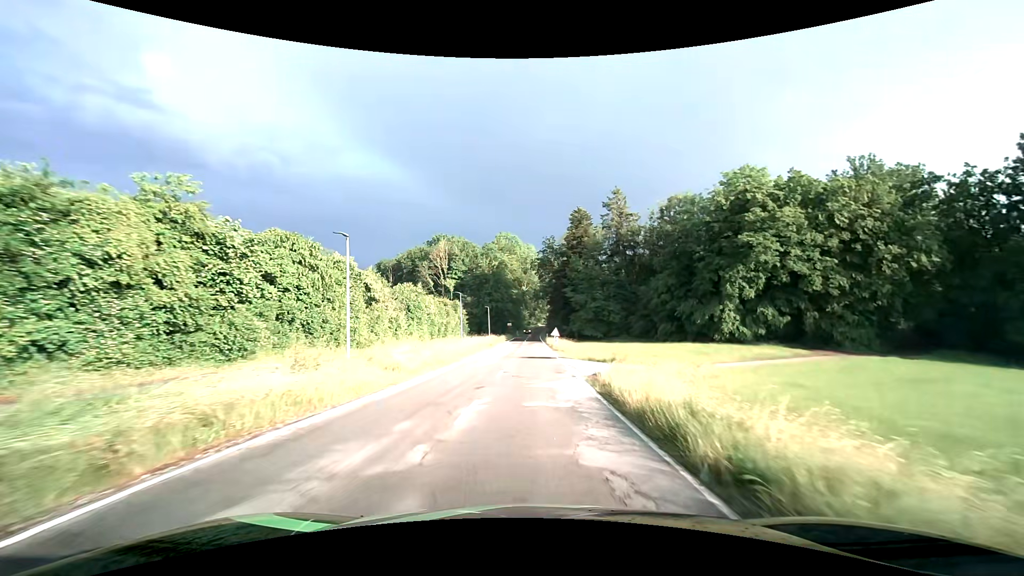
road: tertiary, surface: asphalt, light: Day
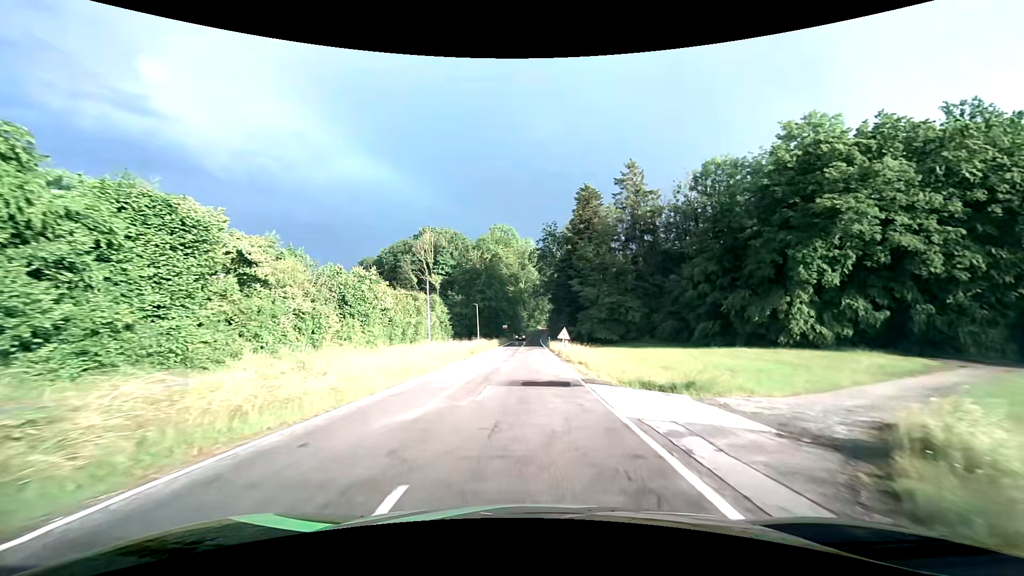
(0.0, +15.1) m; 0°
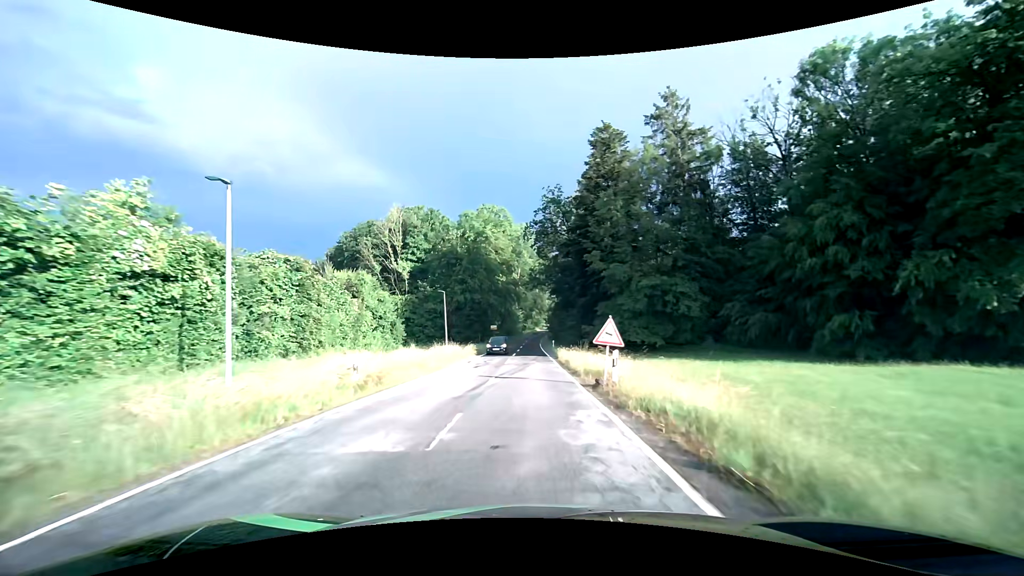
(+0.2, +22.3) m; +1°
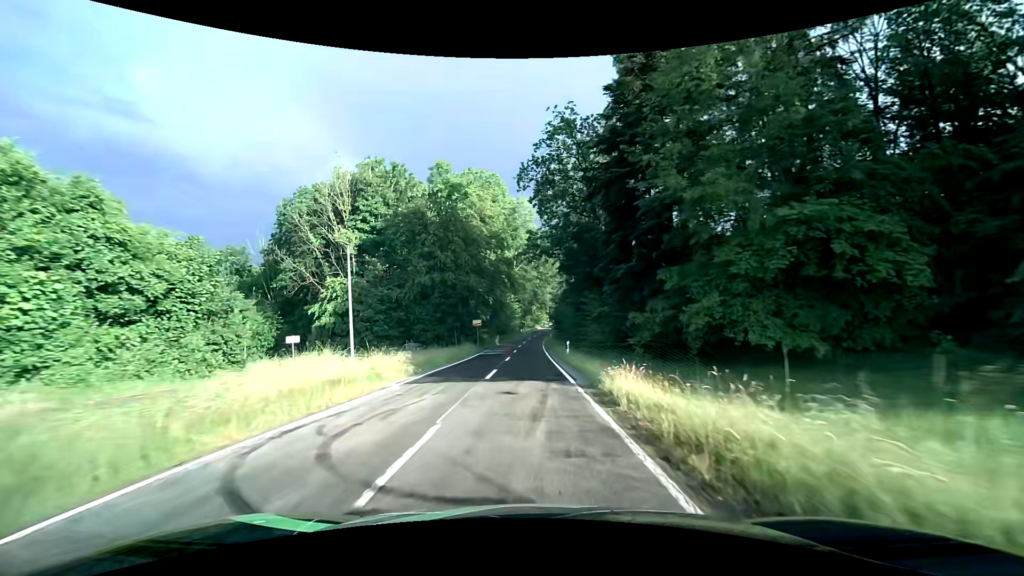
(0.0, +22.0) m; 0°
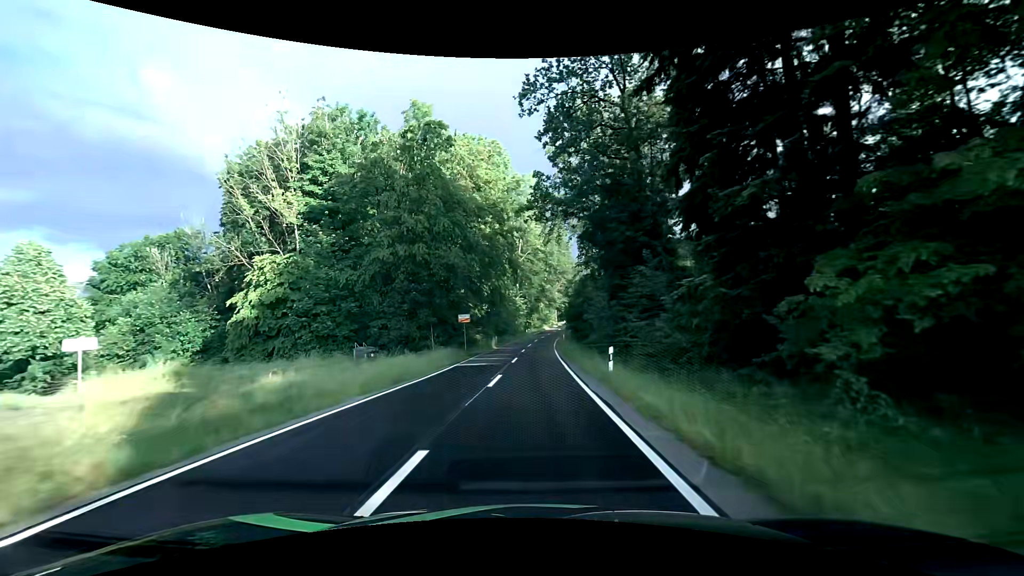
(-0.1, +14.5) m; -1°
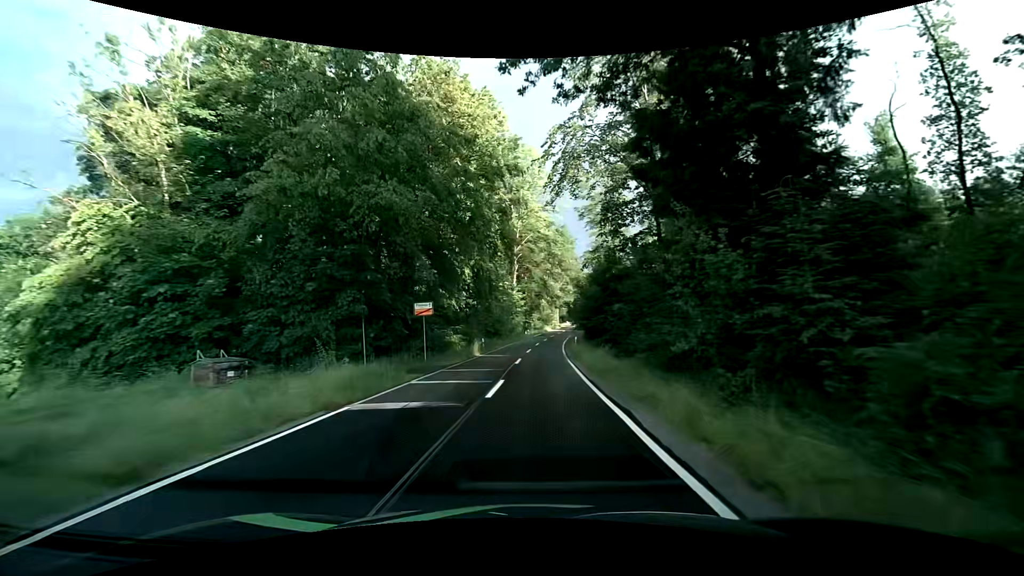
(0.0, +14.3) m; 0°
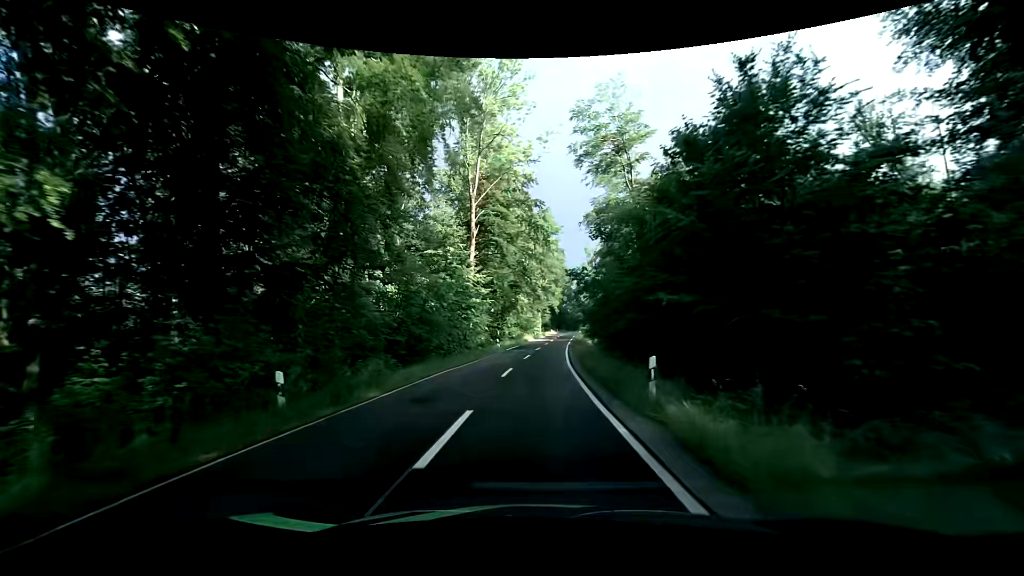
(+0.7, +28.5) m; +3°
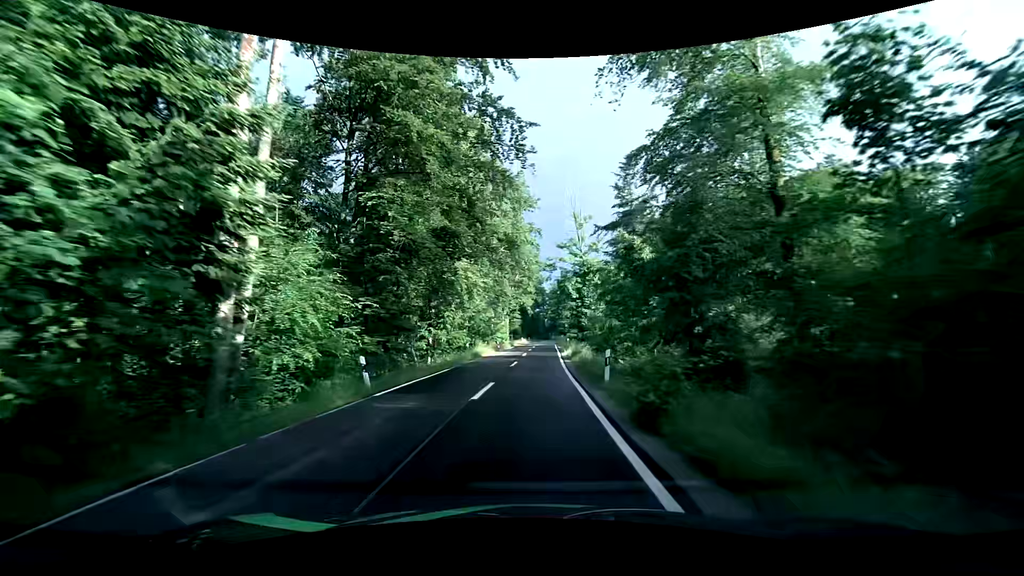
(+0.8, +29.4) m; +3°
(0, +10) (0, +20) (+1, +30) (+1, +40) (+1, +50) (+2, +60) (+2, +70) (+3, +80) (+3, +90) (+4, +100) m
